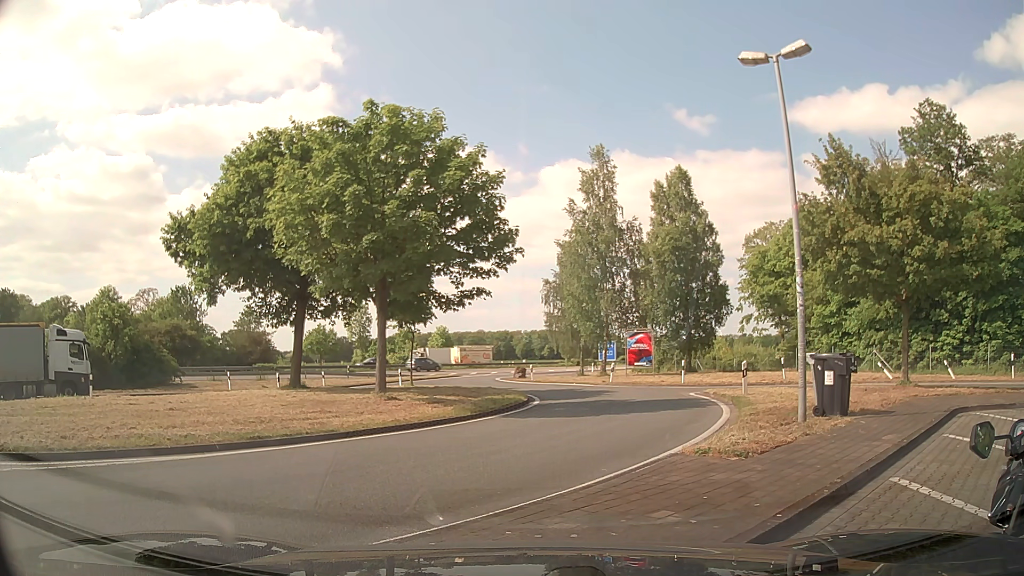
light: Day
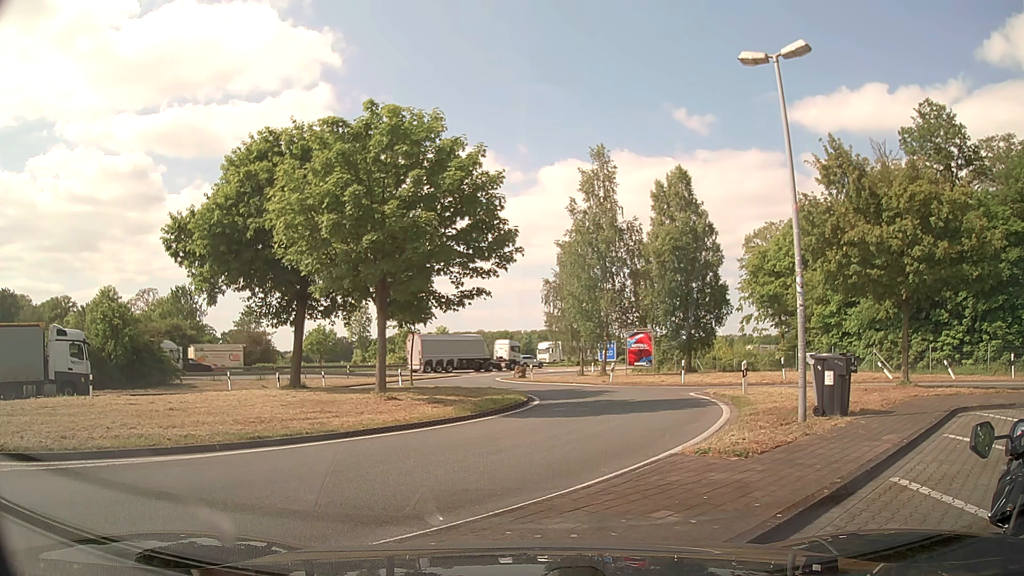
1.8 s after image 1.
(0.0, 0.0) m; 0°
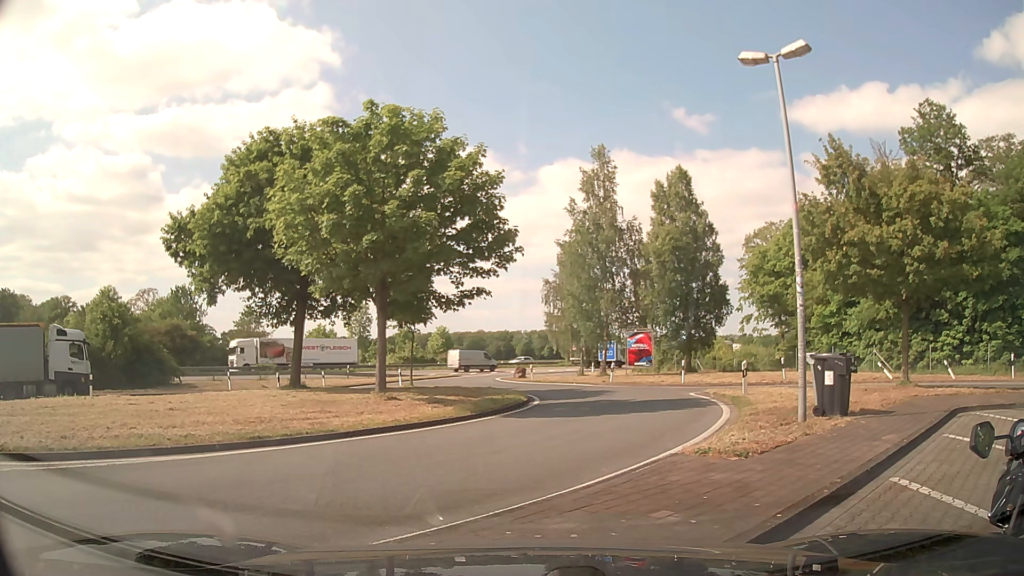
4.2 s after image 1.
(0.0, 0.0) m; 0°
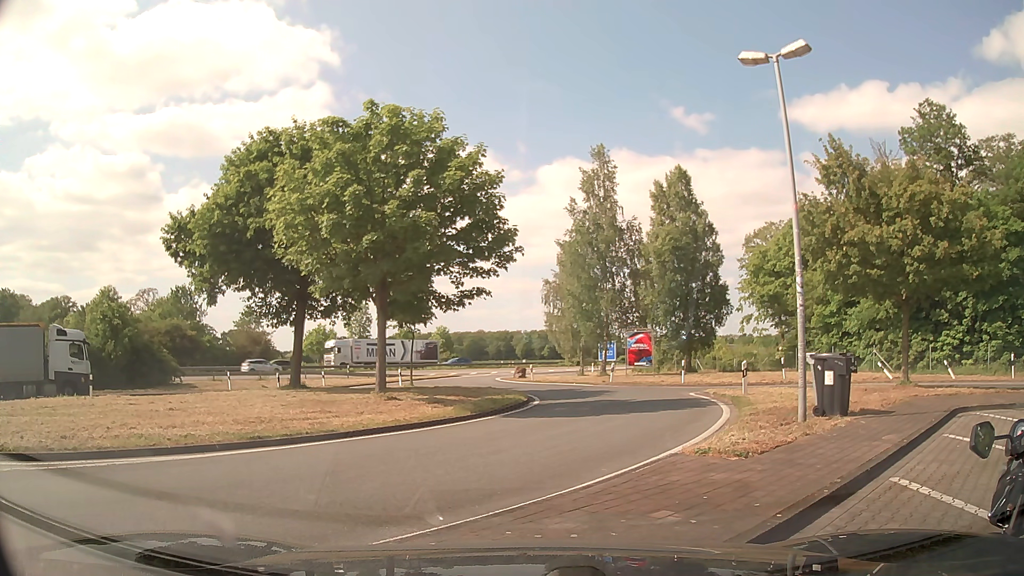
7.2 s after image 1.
(0.0, 0.0) m; 0°
